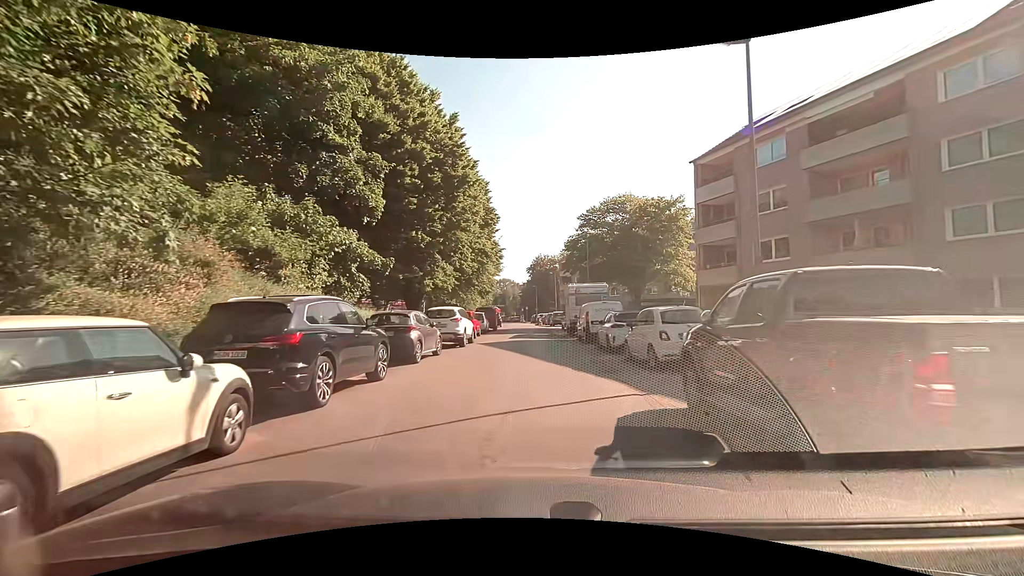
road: residential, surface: asphalt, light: Day
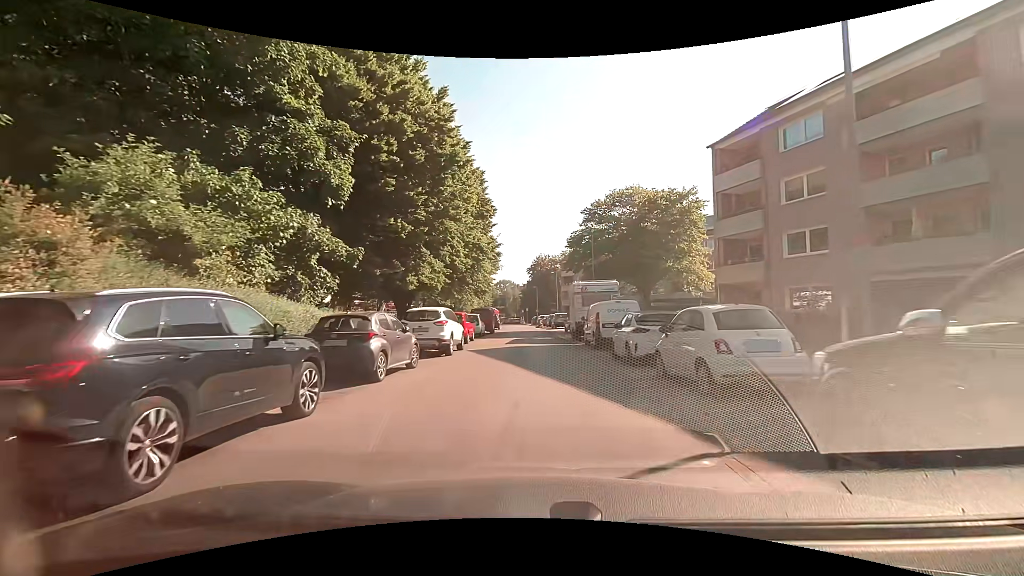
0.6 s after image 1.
(+0.1, +3.5) m; +2°
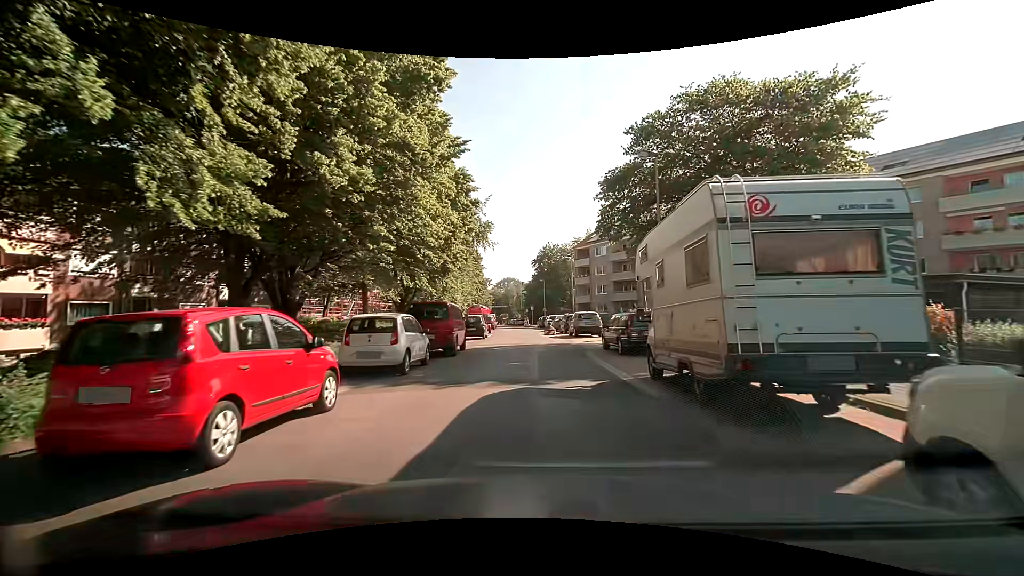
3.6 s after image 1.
(-0.3, +19.6) m; -2°
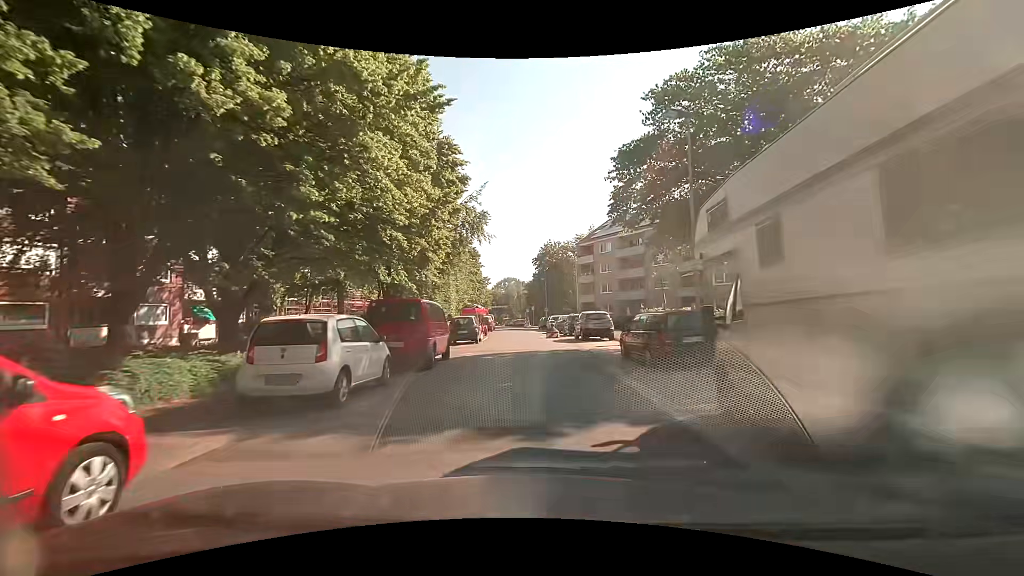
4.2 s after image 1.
(+0.1, +4.1) m; +2°
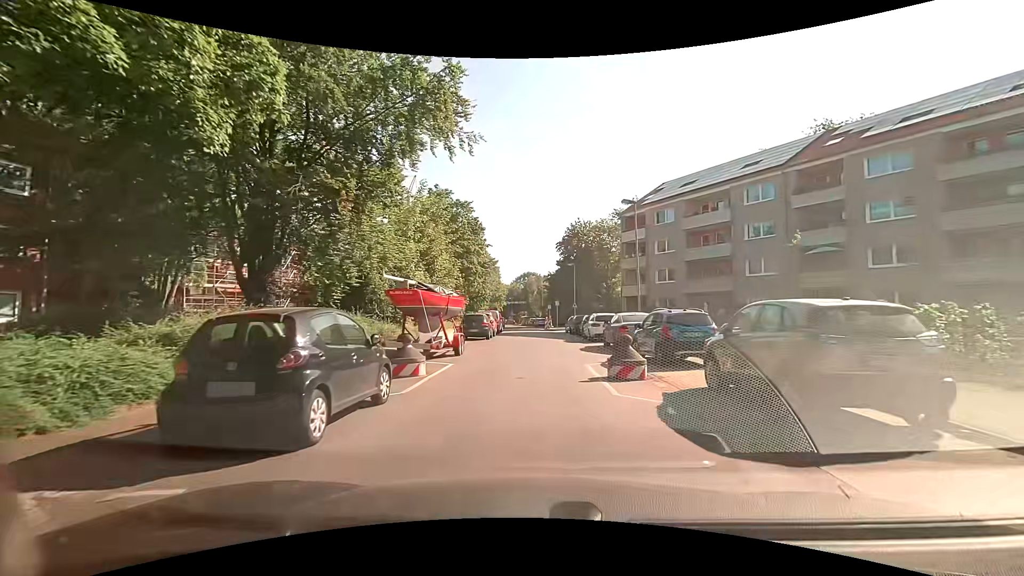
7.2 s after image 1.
(-0.8, +20.7) m; -4°
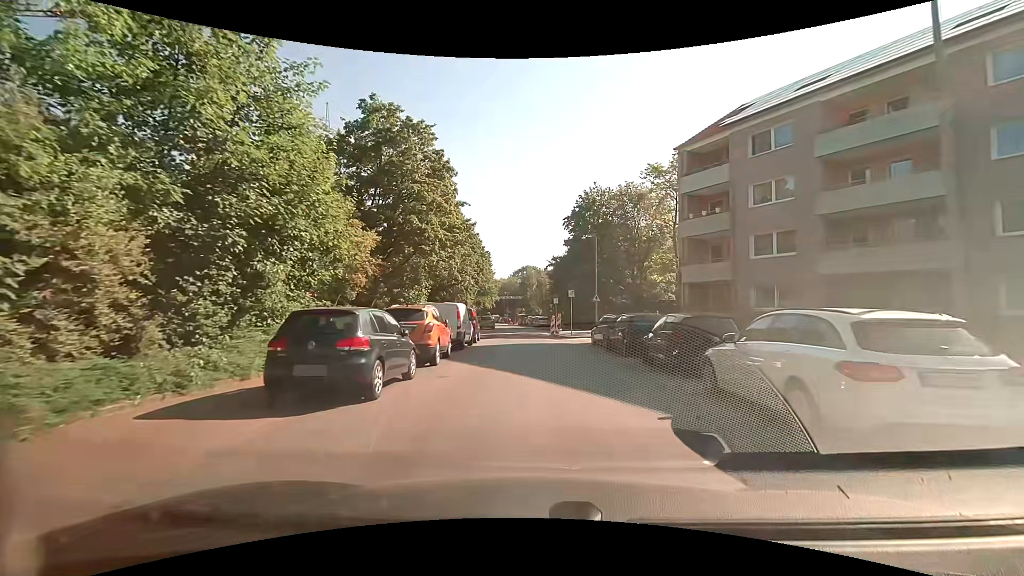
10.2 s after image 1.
(0.0, +20.8) m; +1°
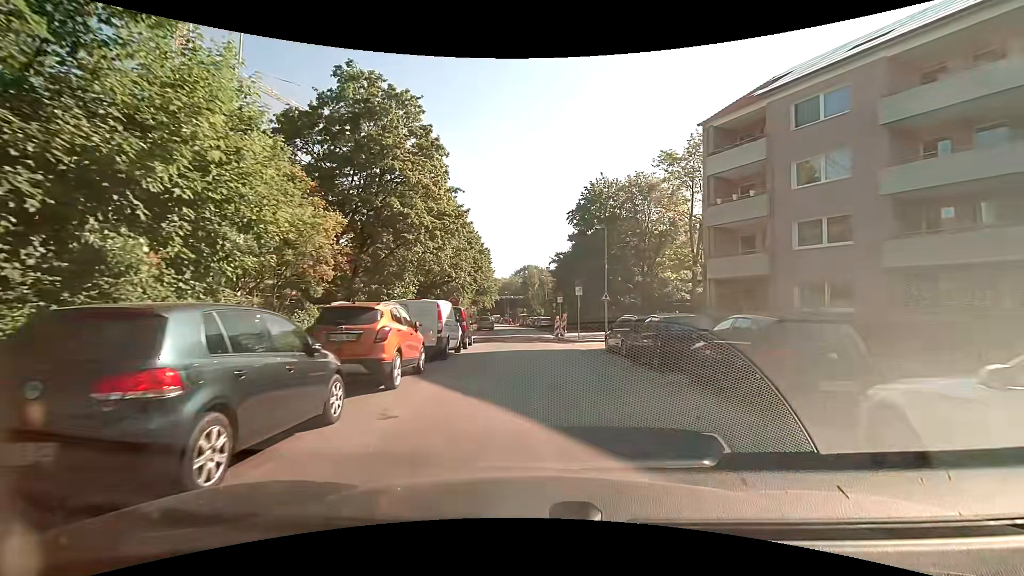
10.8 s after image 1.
(0.0, +4.2) m; +1°
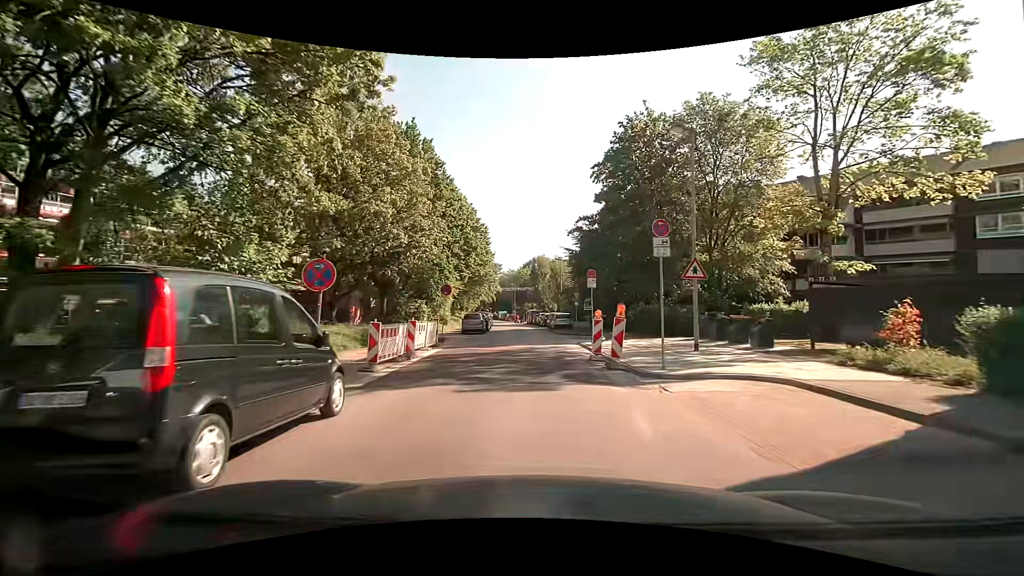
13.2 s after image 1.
(-0.5, +17.5) m; -3°
(0, +10) (0, +20) (0, +30) (-1, +40) (-1, +50) (-2, +60) (-3, +70) (-4, +80) (-5, +90) (-6, +100) m
